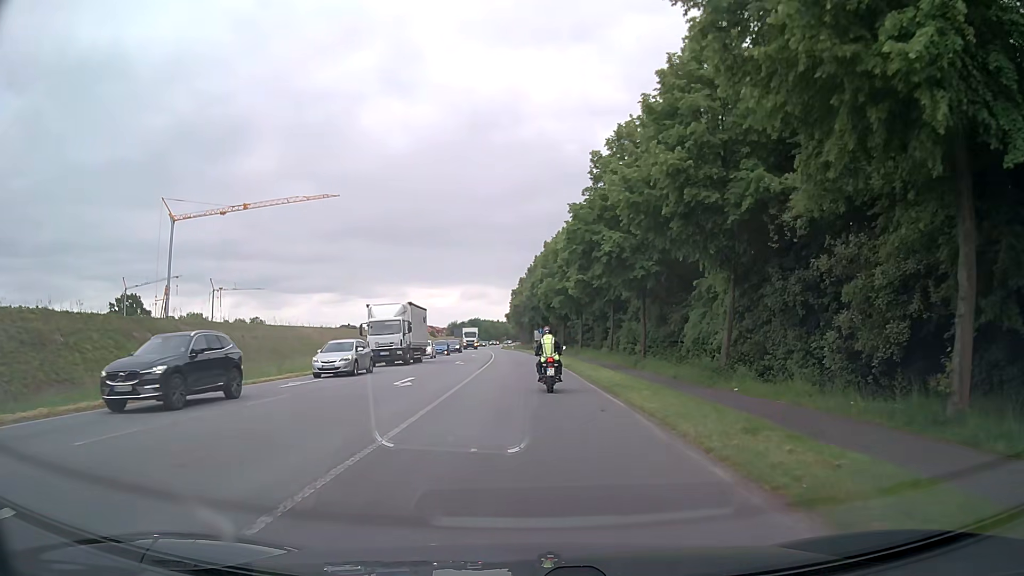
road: primary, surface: asphalt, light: Day
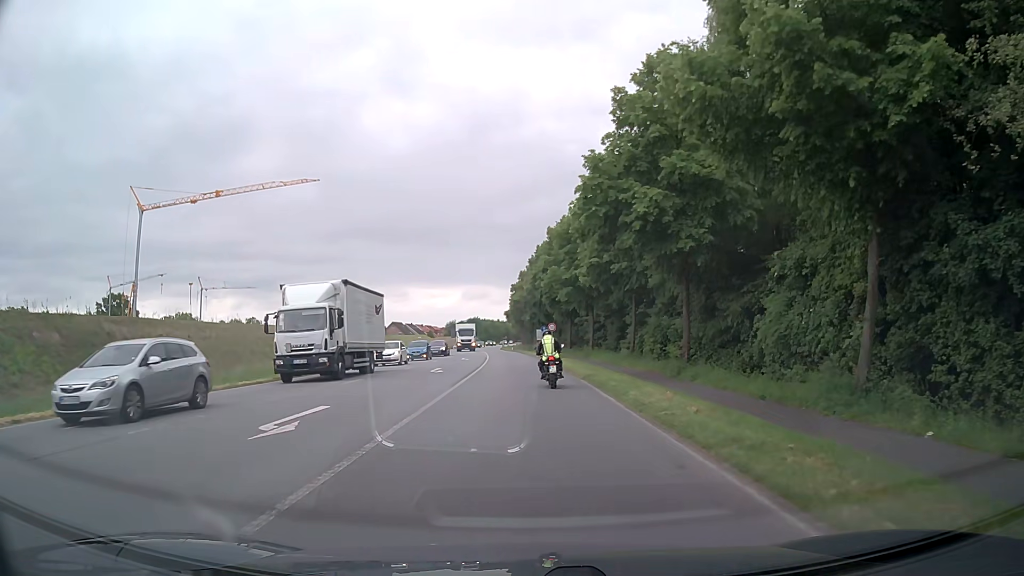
(0.0, +10.9) m; -1°
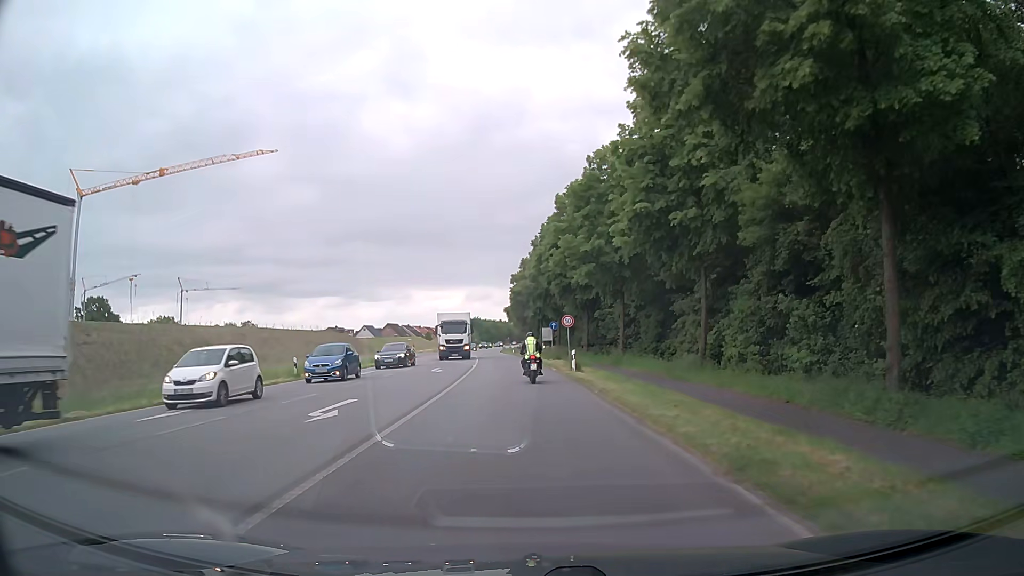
(+0.2, +17.5) m; 0°
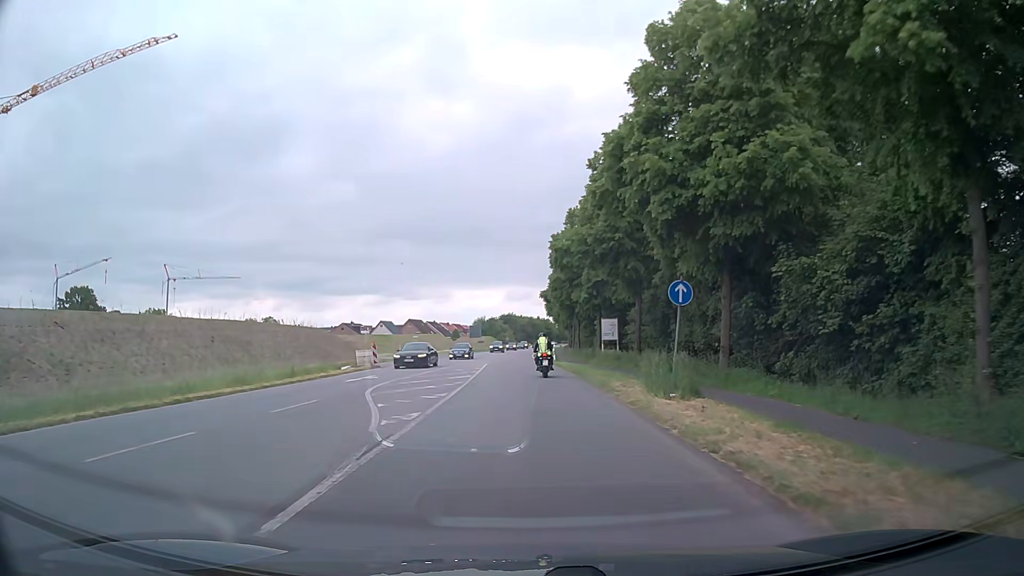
(-0.6, +33.3) m; -3°
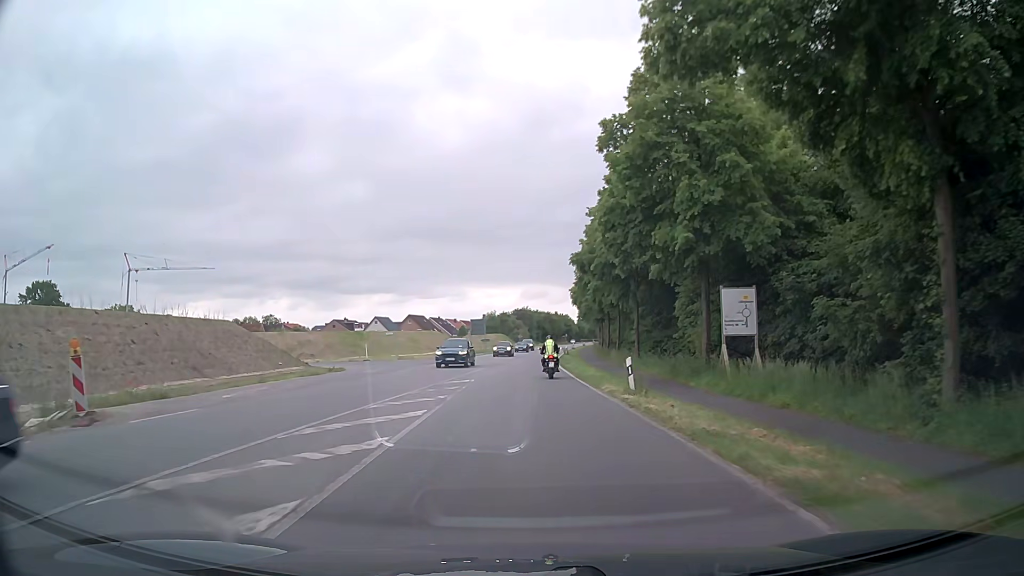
(-0.2, +29.6) m; -1°
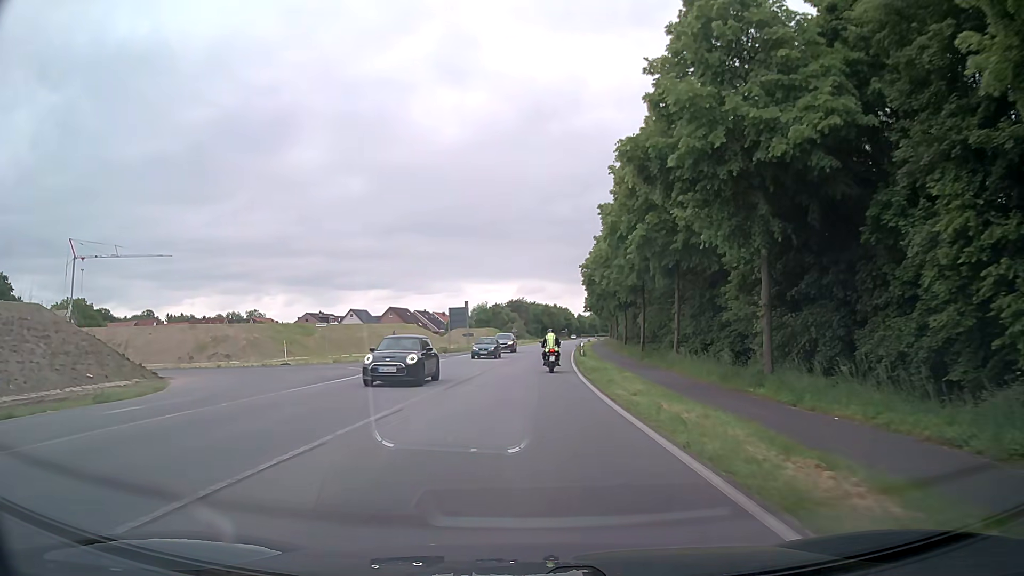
(+0.1, +23.4) m; 0°
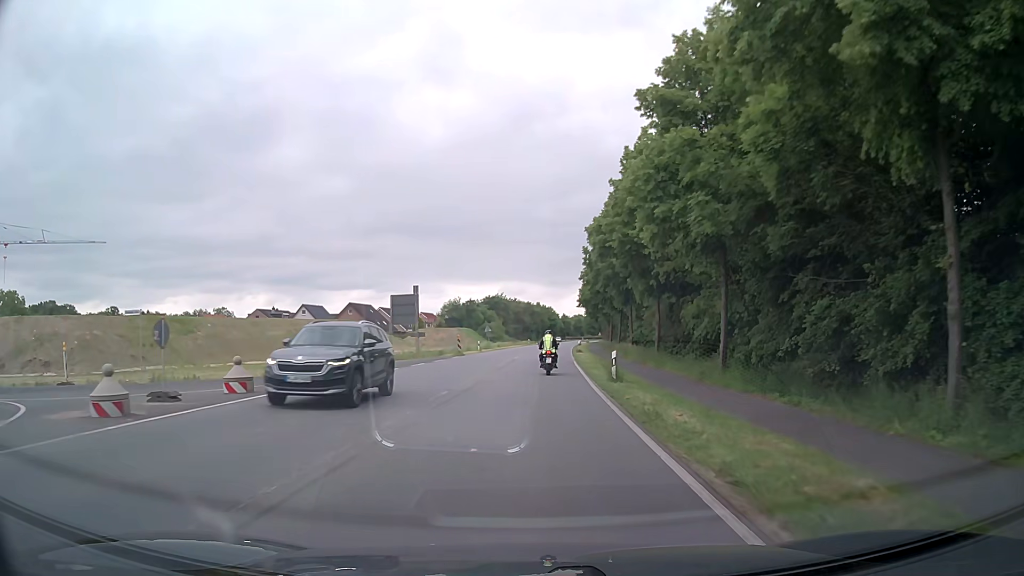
(+0.4, +23.7) m; +2°
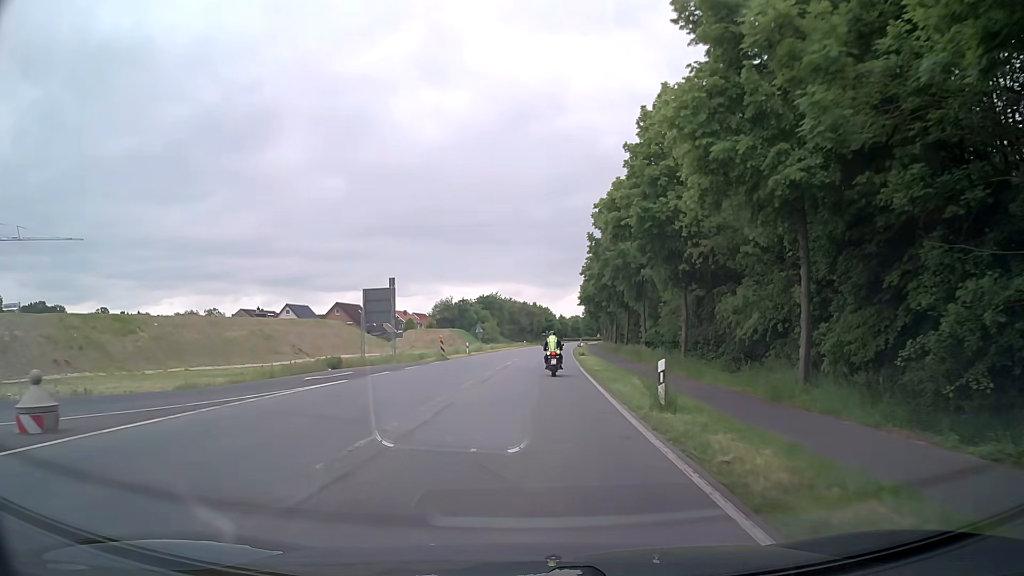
(0.0, +7.9) m; 0°
(0, +10) (0, +20) (+1, +30) (+1, +40) (+2, +50) (+2, +60) (+3, +70) (+3, +80) (+4, +90) (+5, +100) m
